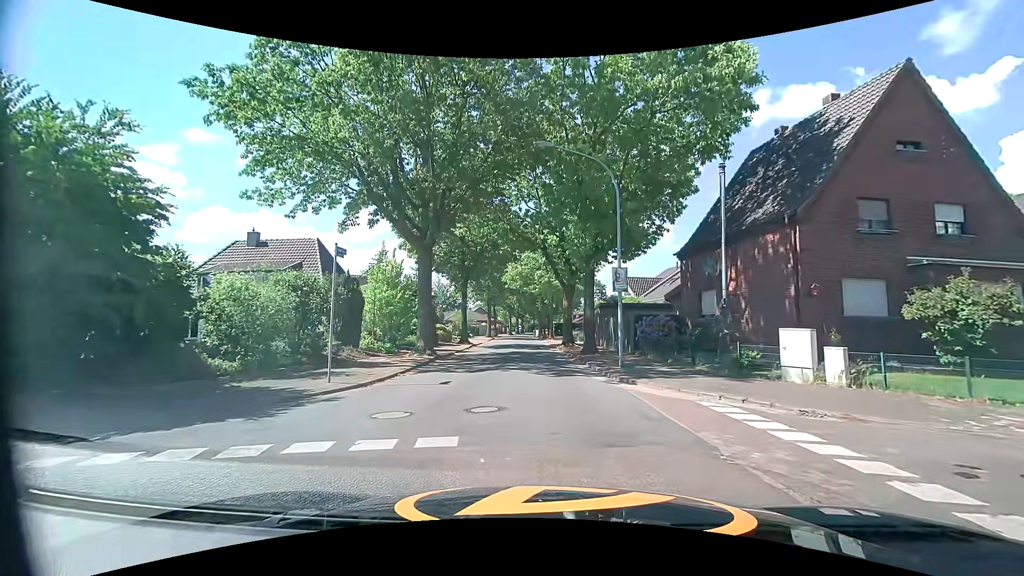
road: tertiary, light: Day
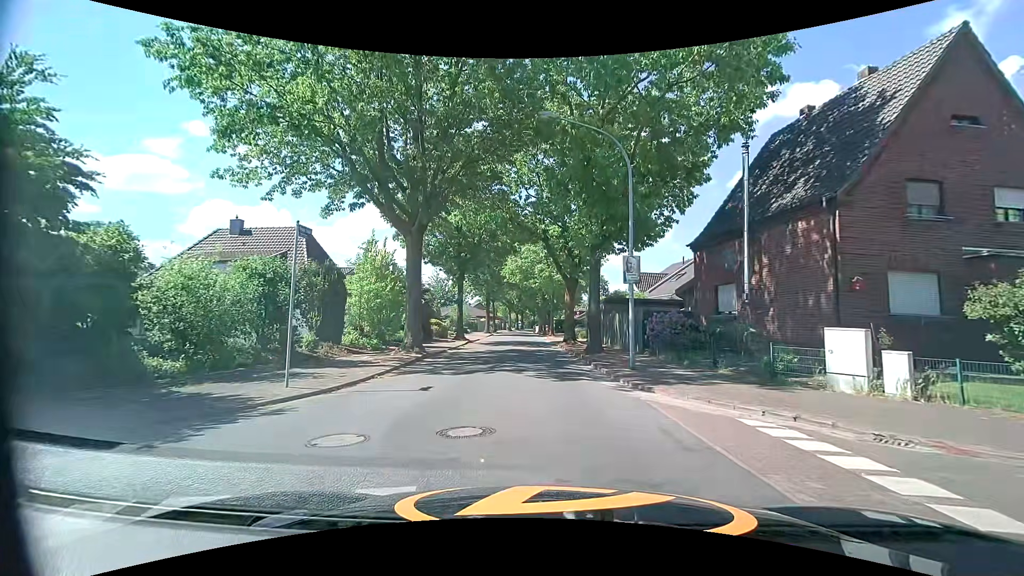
(-0.1, +2.2) m; 0°
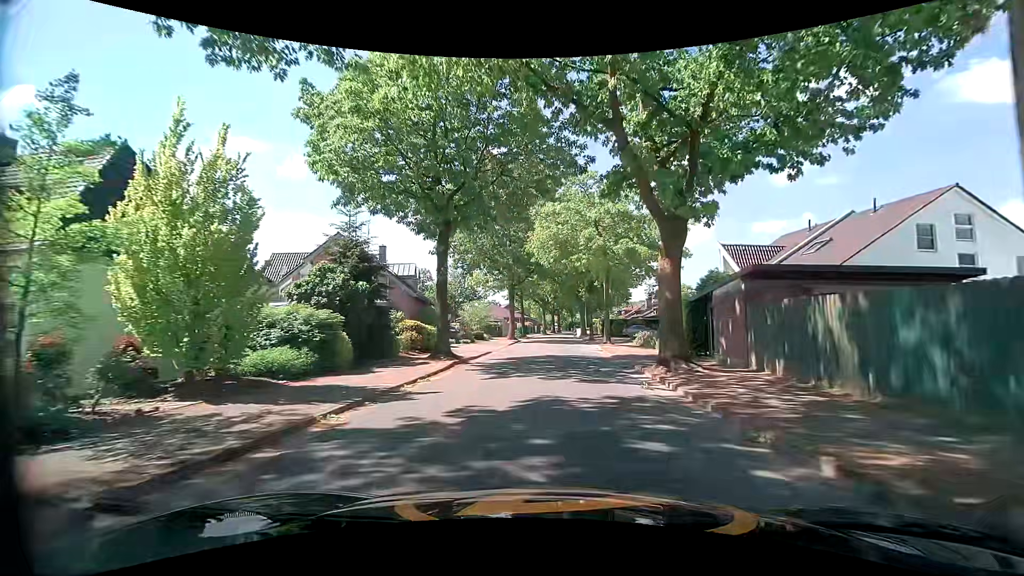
(-1.2, +18.2) m; -6°
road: residential
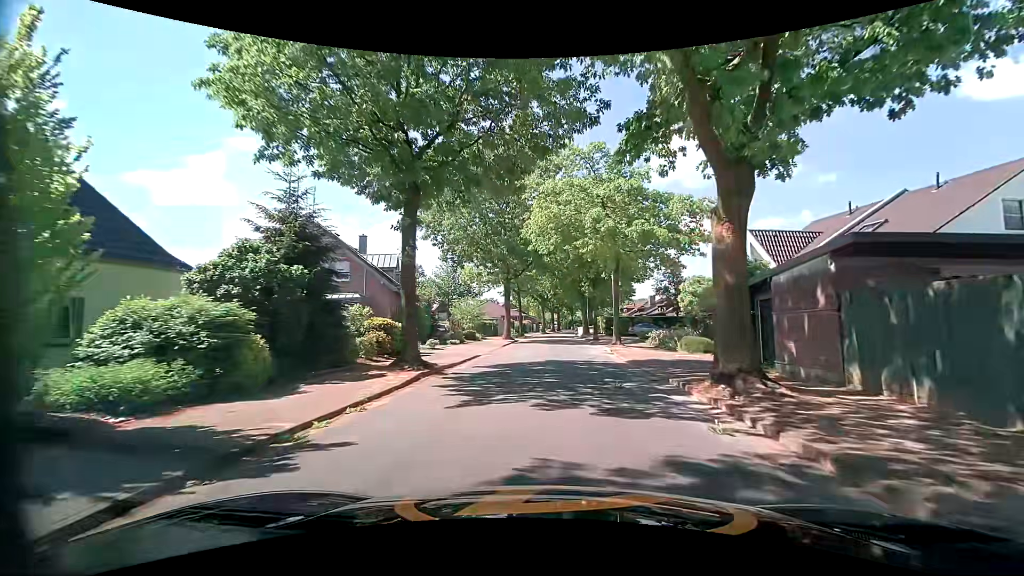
(0.0, +4.8) m; +1°
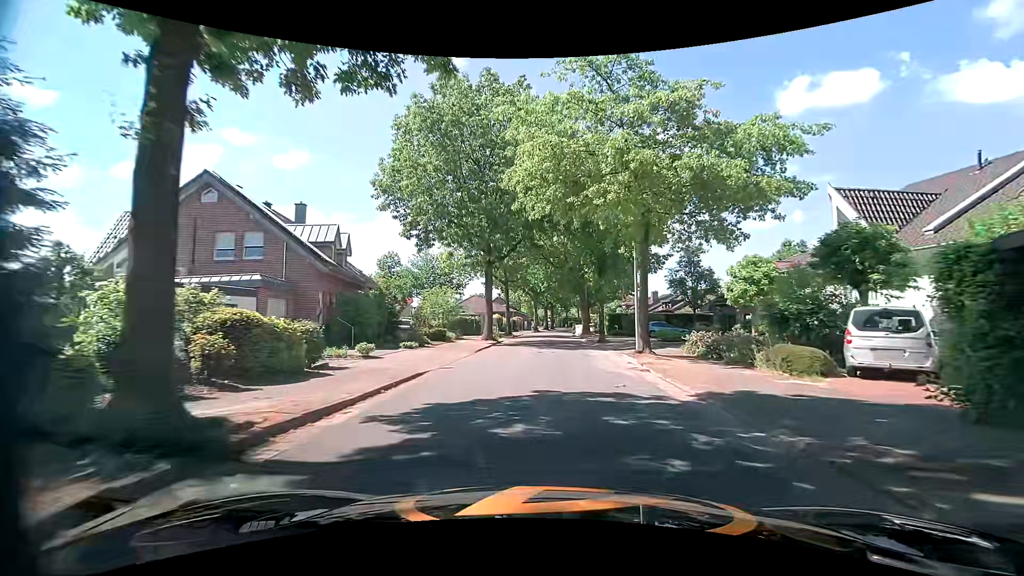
(0.0, +9.4) m; +1°
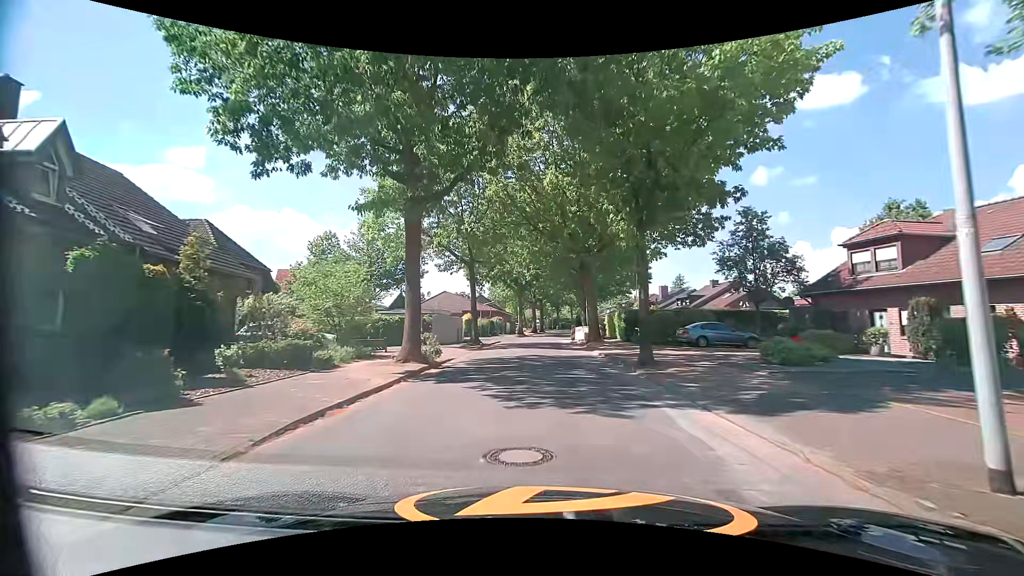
(+0.1, +16.8) m; +1°
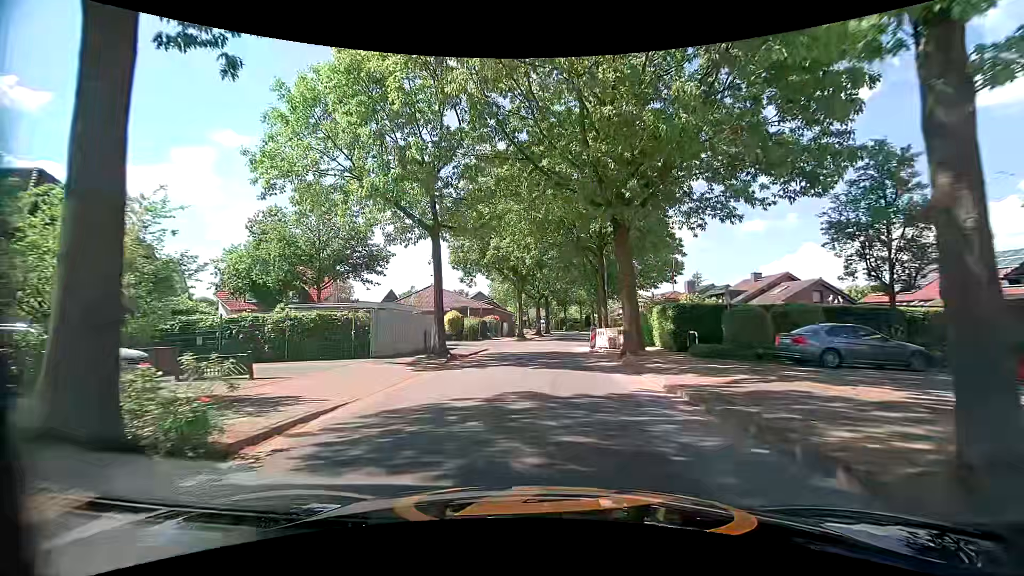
(0.0, +11.8) m; 0°
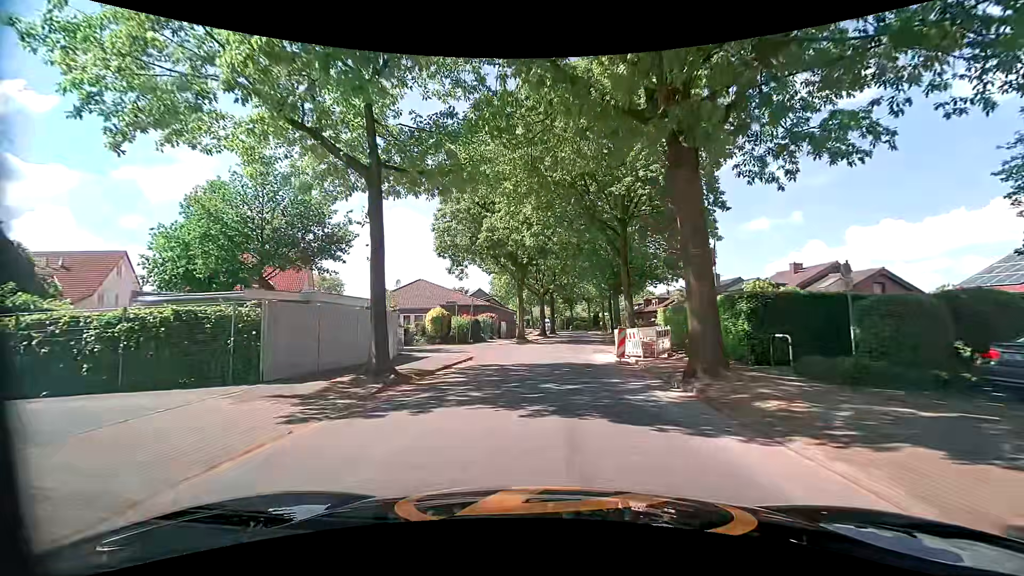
(-0.1, +7.8) m; -1°
(0, +10) (0, +20) (+1, +30) (+3, +40) (+4, +50) (+5, +60) (+5, +70) (+6, +80) (+5, +90) (+3, +100) m
